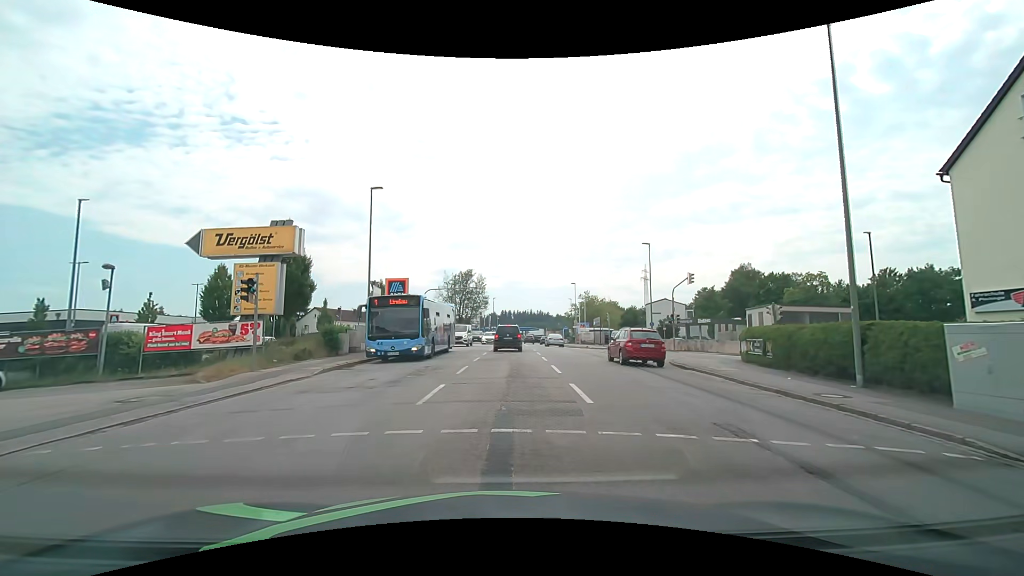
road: tertiary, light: Day
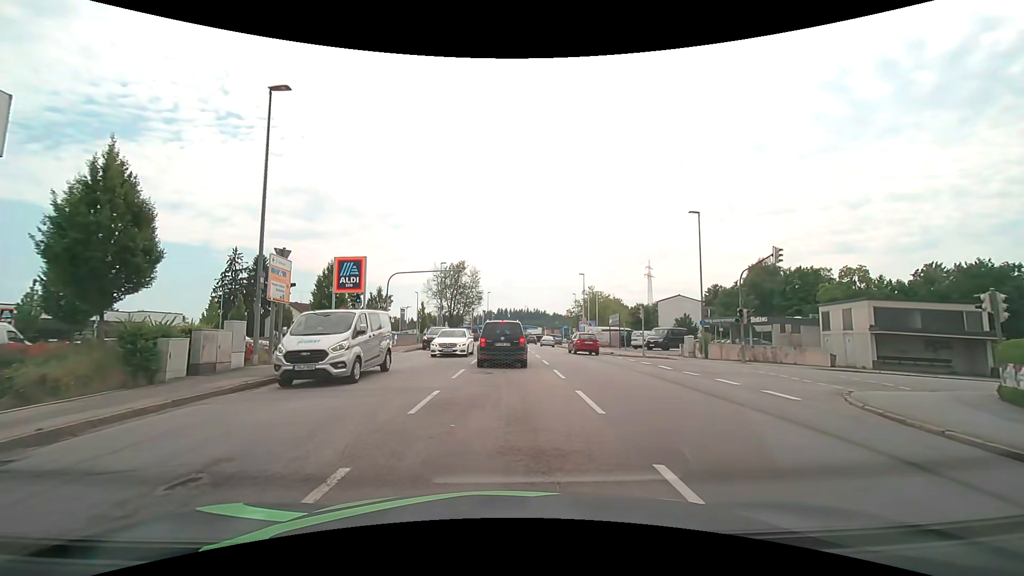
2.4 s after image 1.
(0.0, +12.9) m; +1°
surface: asphalt
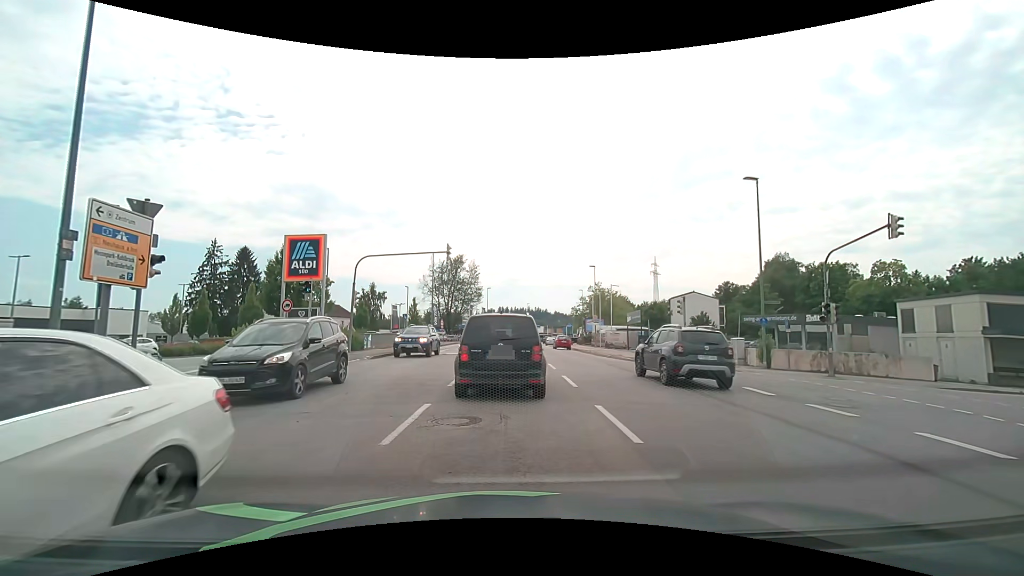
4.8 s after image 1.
(-0.1, +7.6) m; -2°
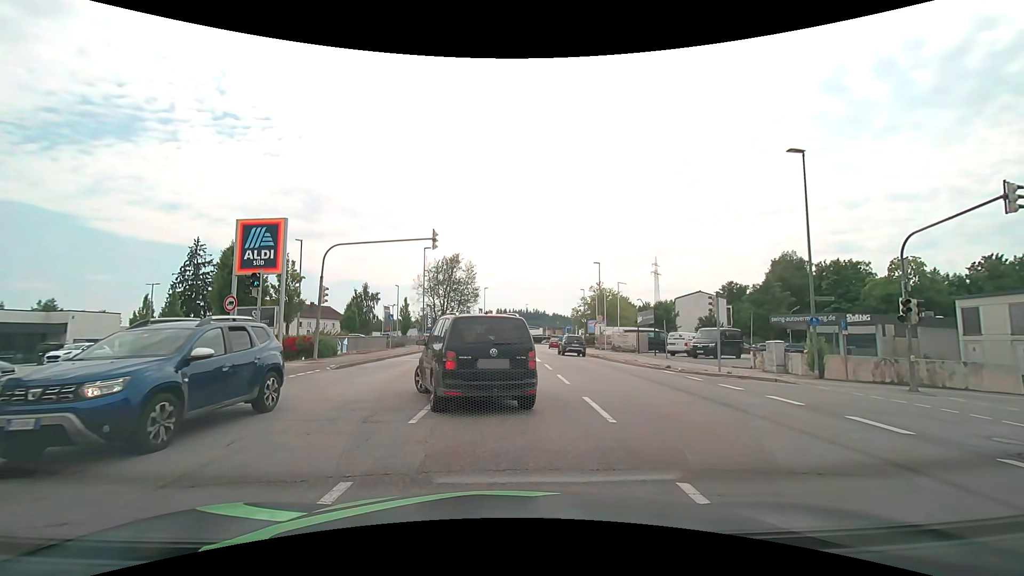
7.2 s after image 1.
(+0.1, +4.4) m; +1°
